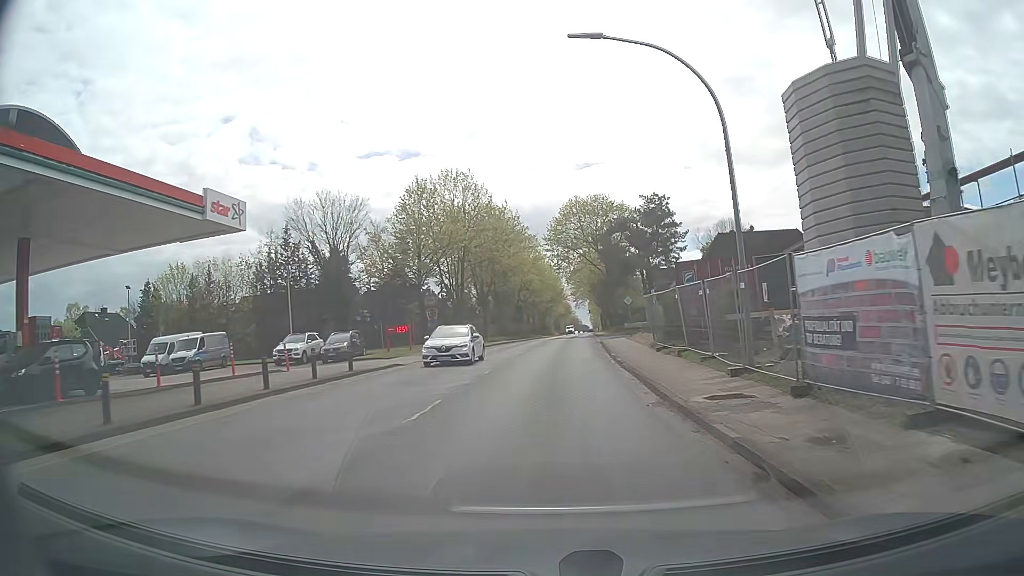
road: secondary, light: Day
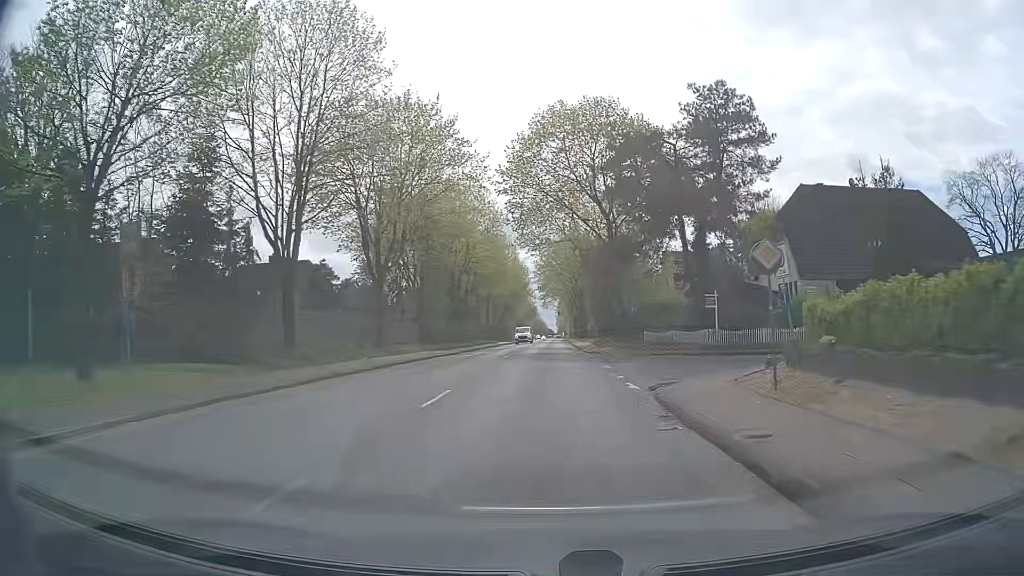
(+1.0, +33.1) m; +3°
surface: asphalt
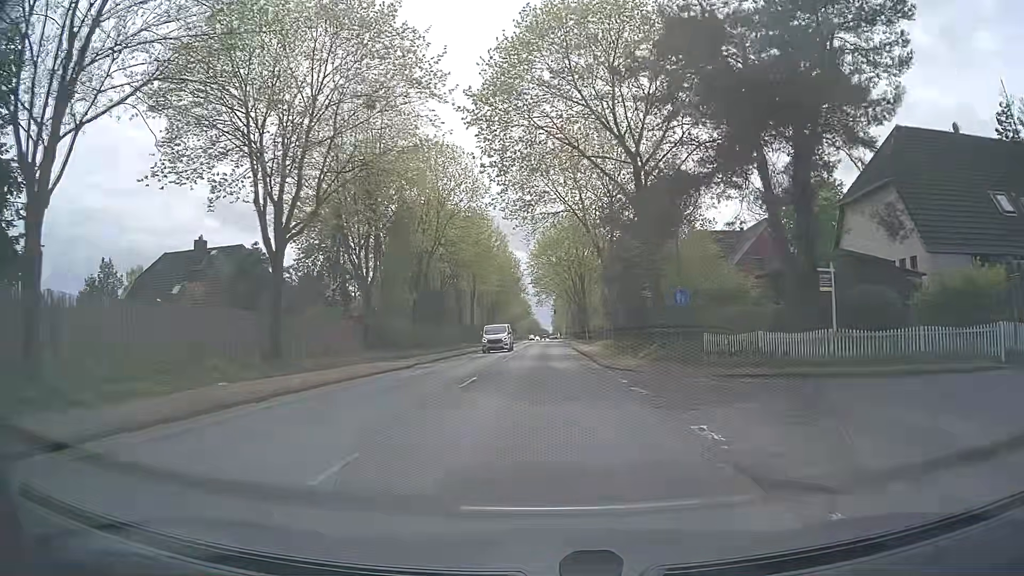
(0.0, +14.2) m; +1°
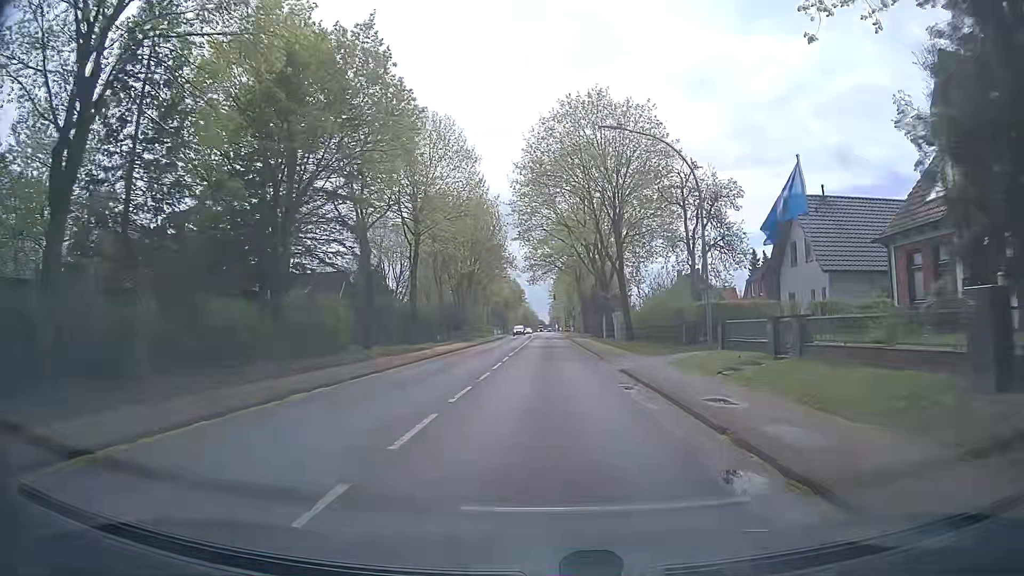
(-0.2, +36.7) m; 0°
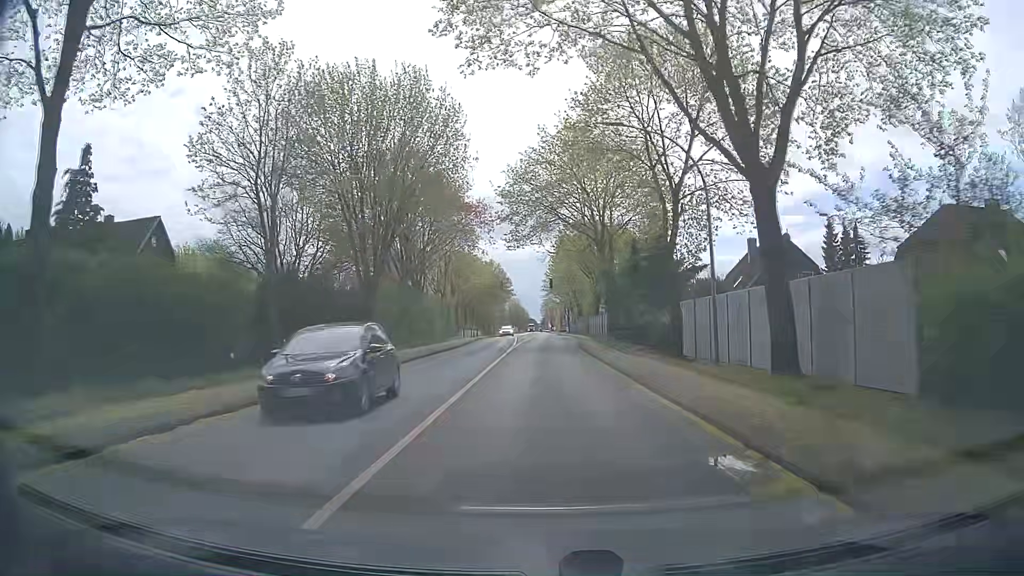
(+0.1, +36.8) m; 0°
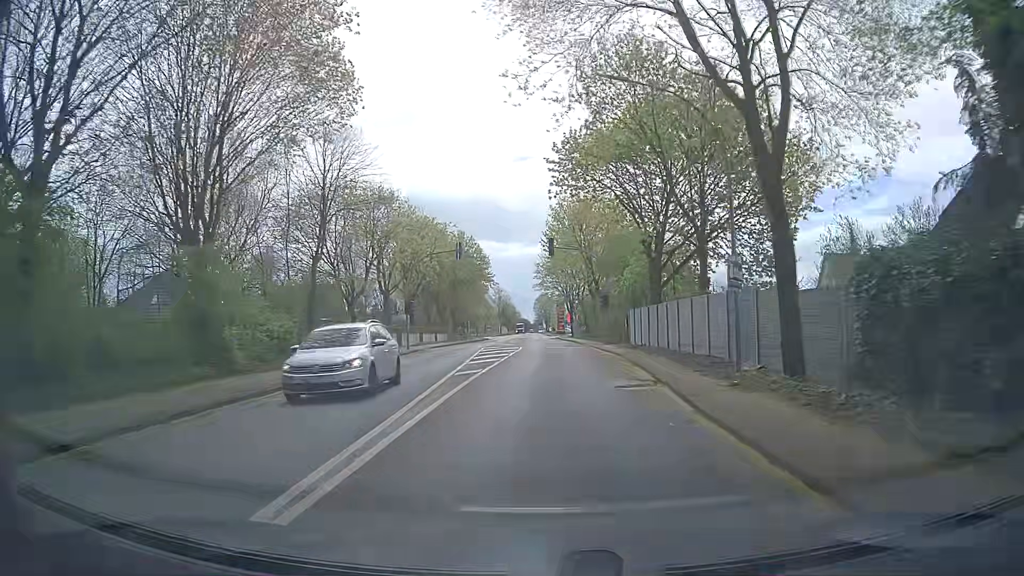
(+0.6, +37.9) m; 0°
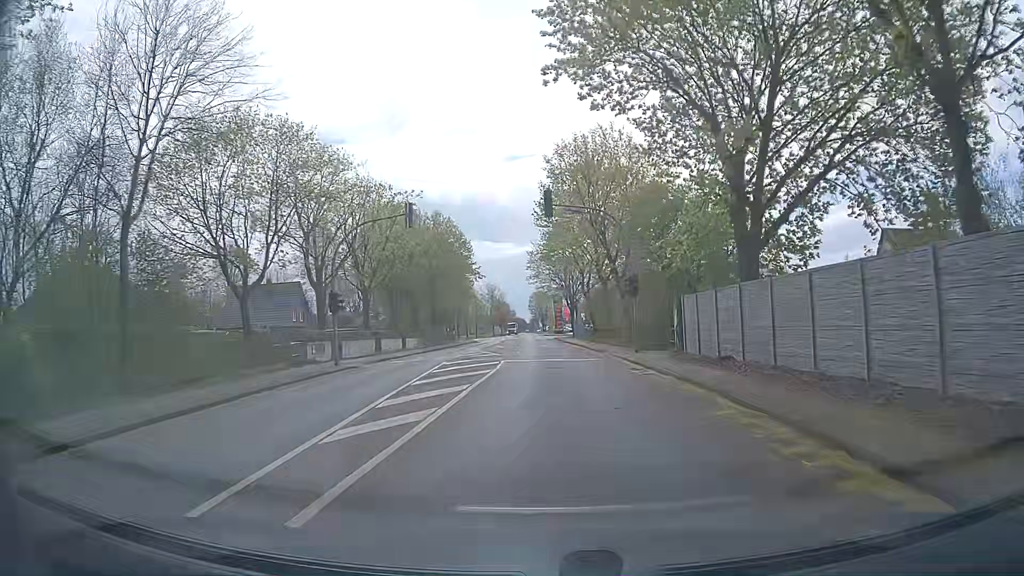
(+0.3, +15.1) m; +2°
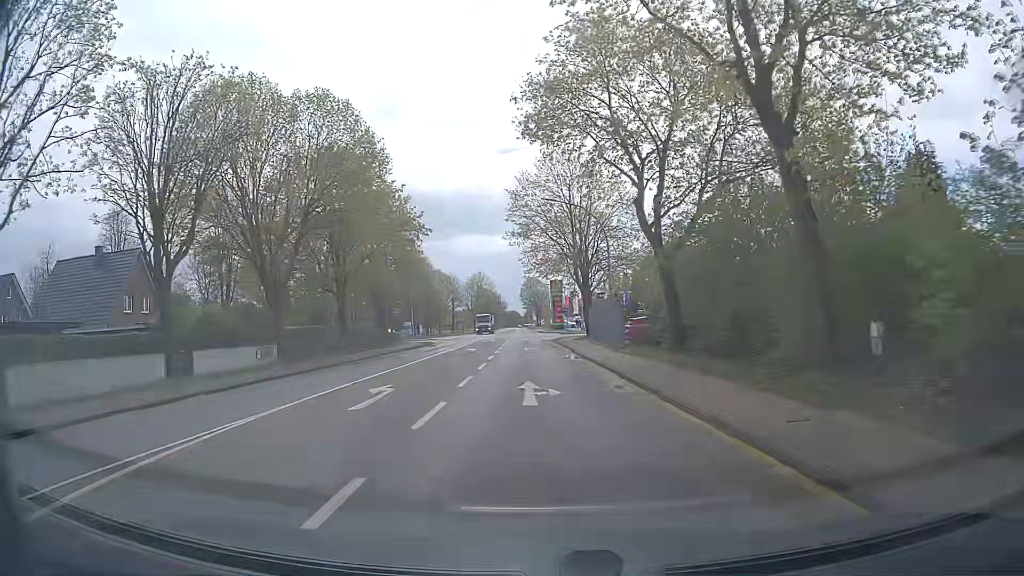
(-0.2, +35.9) m; 0°
(0, +10) (-1, +20) (-1, +30) (-1, +40) (-1, +50) (-1, +60) (+1, +70) (+8, +77) (+17, +80) (+27, +82) m
